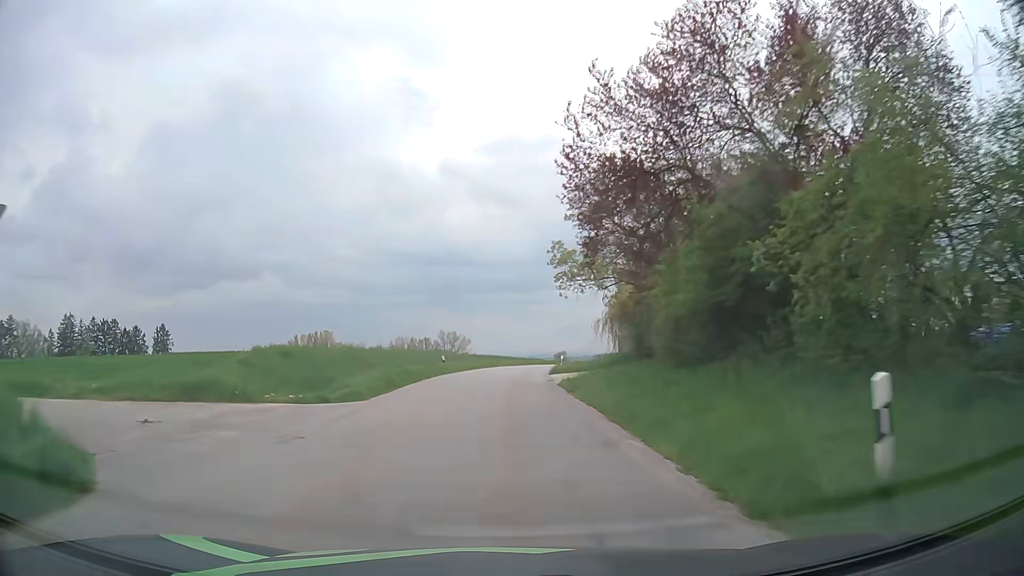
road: tertiary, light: Day
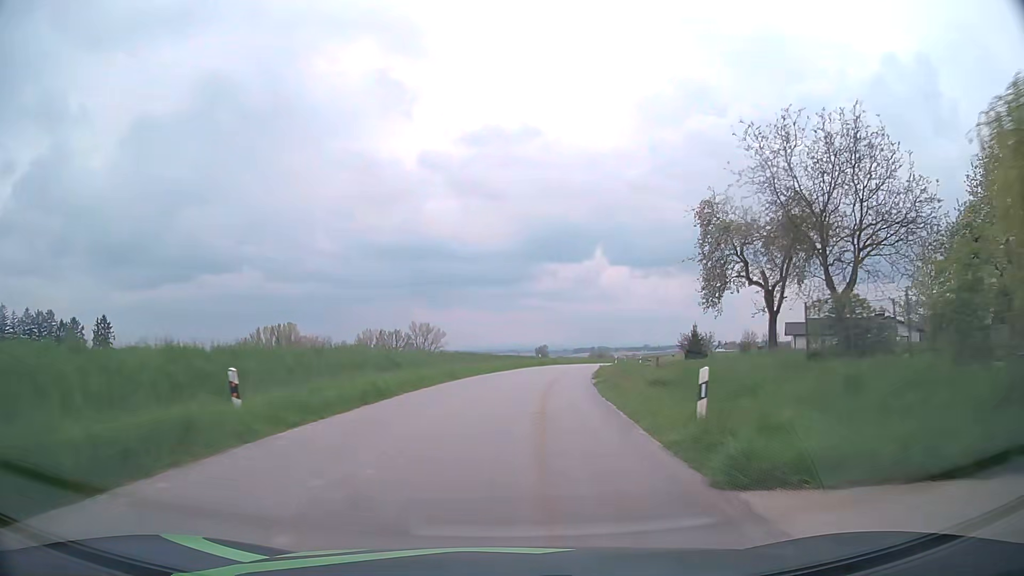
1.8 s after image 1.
(+0.2, +30.4) m; +1°
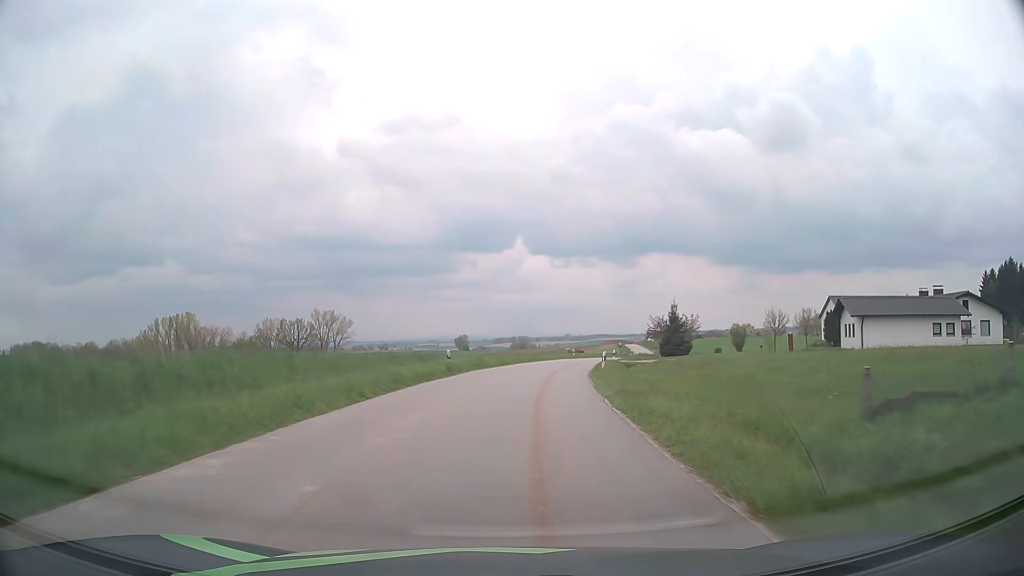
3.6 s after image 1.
(+1.9, +30.4) m; +7°
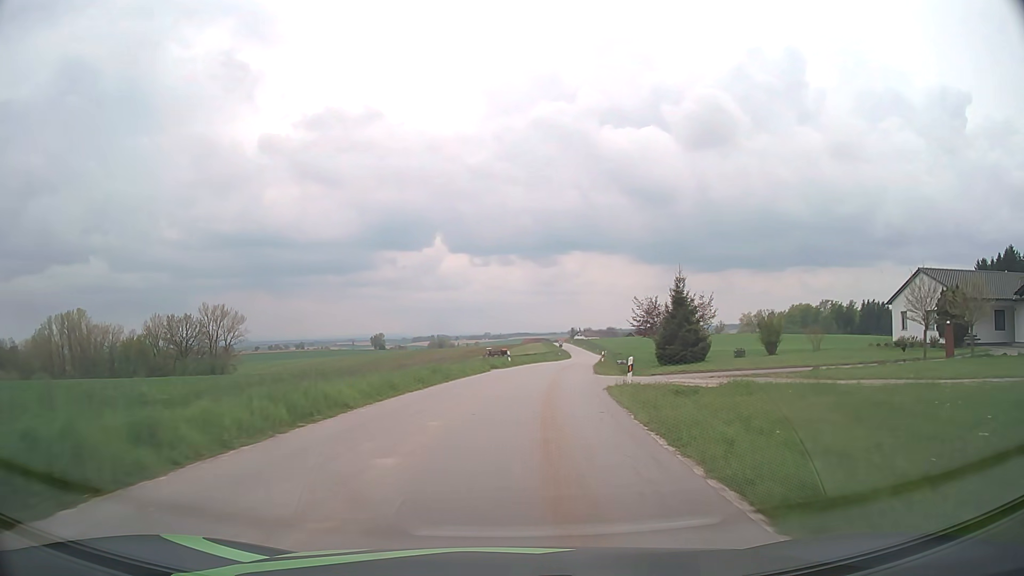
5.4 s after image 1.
(+1.7, +30.6) m; +7°
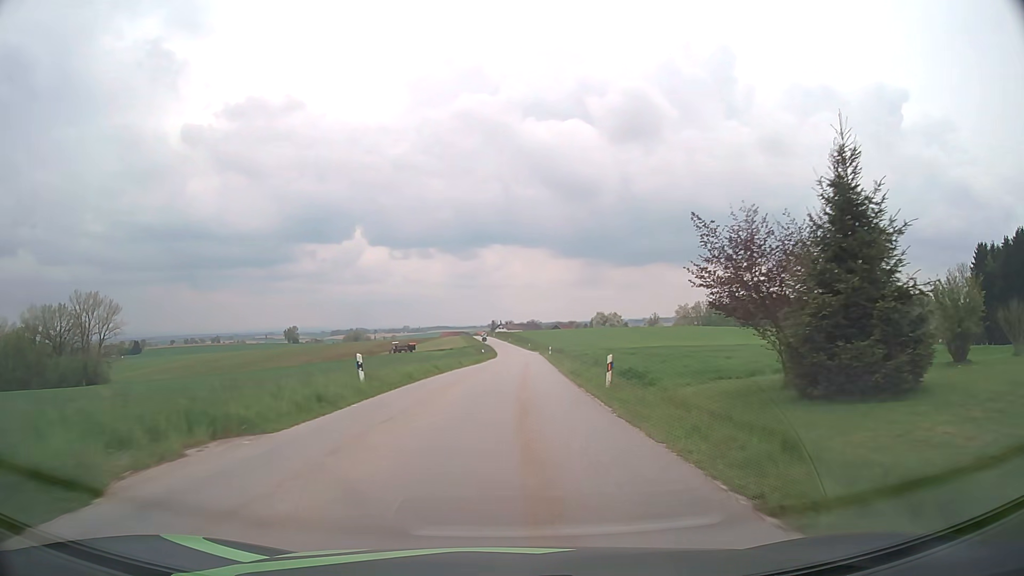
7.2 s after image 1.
(+1.9, +30.8) m; +7°
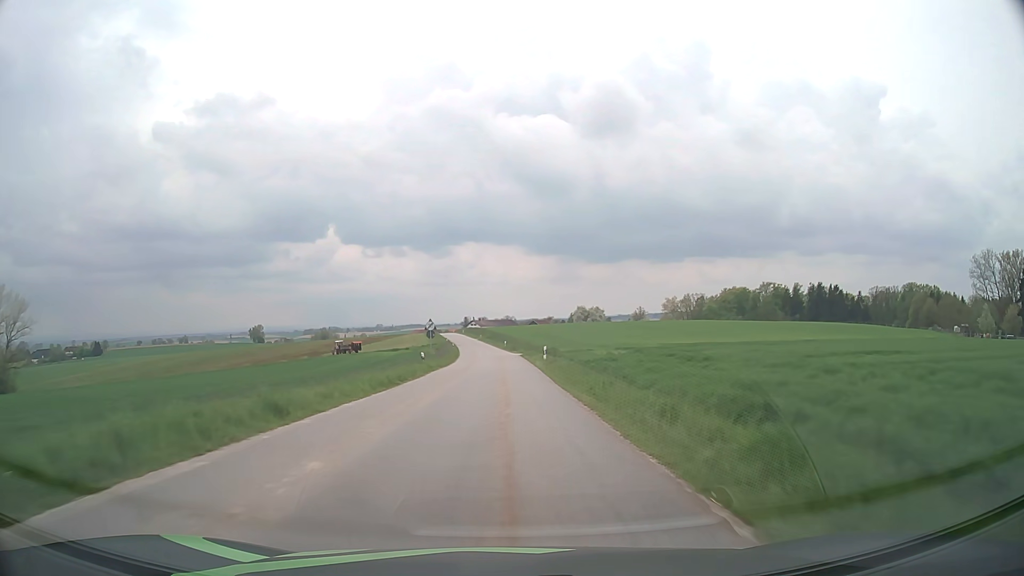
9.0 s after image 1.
(+0.9, +31.1) m; +3°
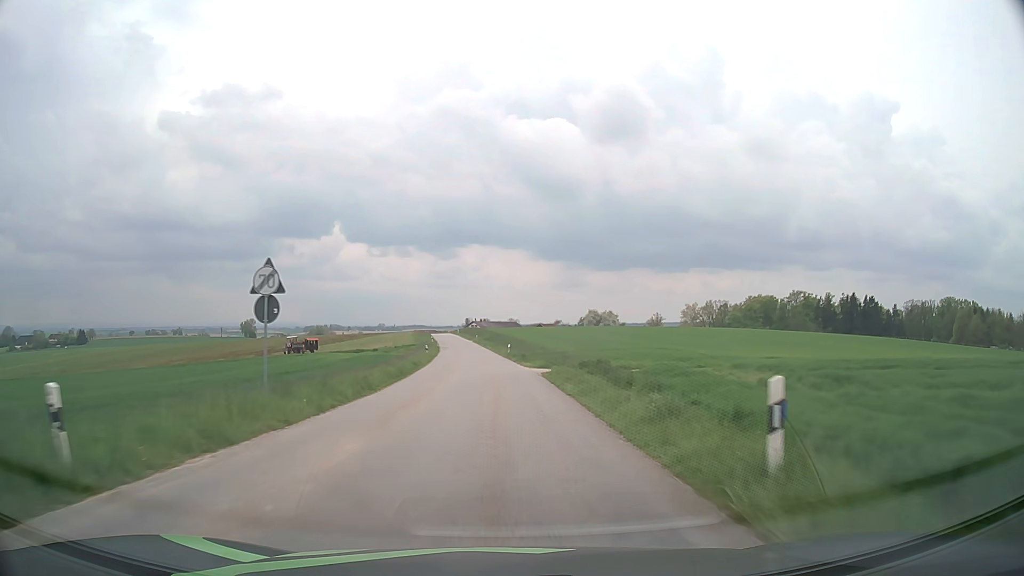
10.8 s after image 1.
(-0.2, +32.4) m; 0°
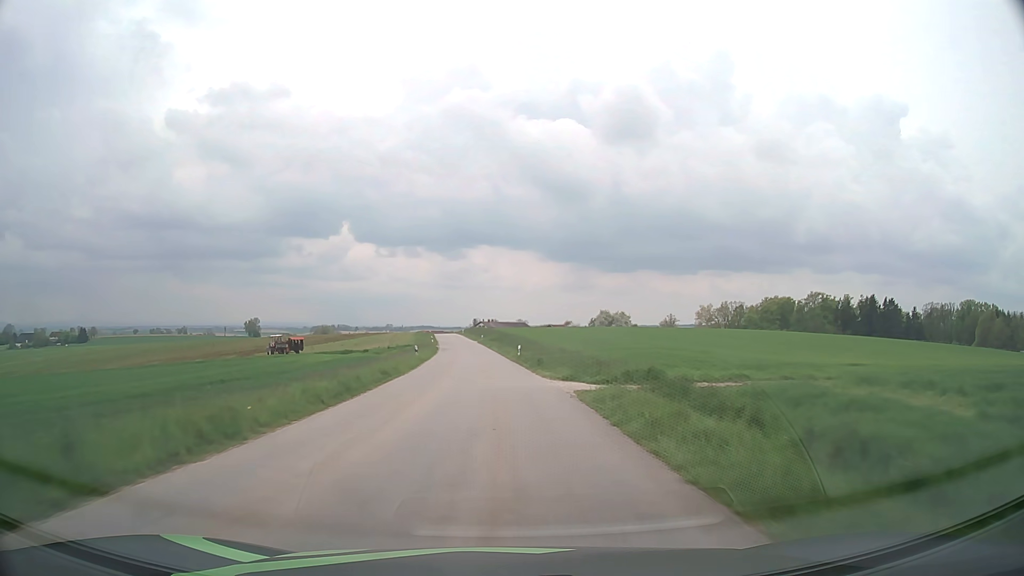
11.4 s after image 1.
(0.0, +11.1) m; -1°
(0, +10) (0, +20) (-1, +30) (-1, +40) (-2, +50) (-2, +60) (-3, +70) (-4, +80) (-5, +90) (-6, +100) m
